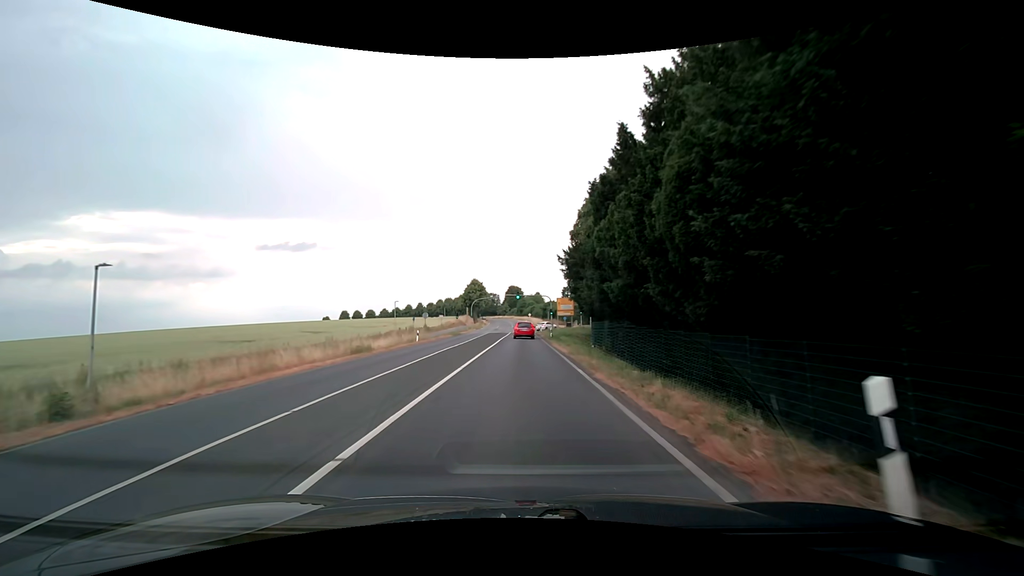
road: secondary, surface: asphalt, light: Day
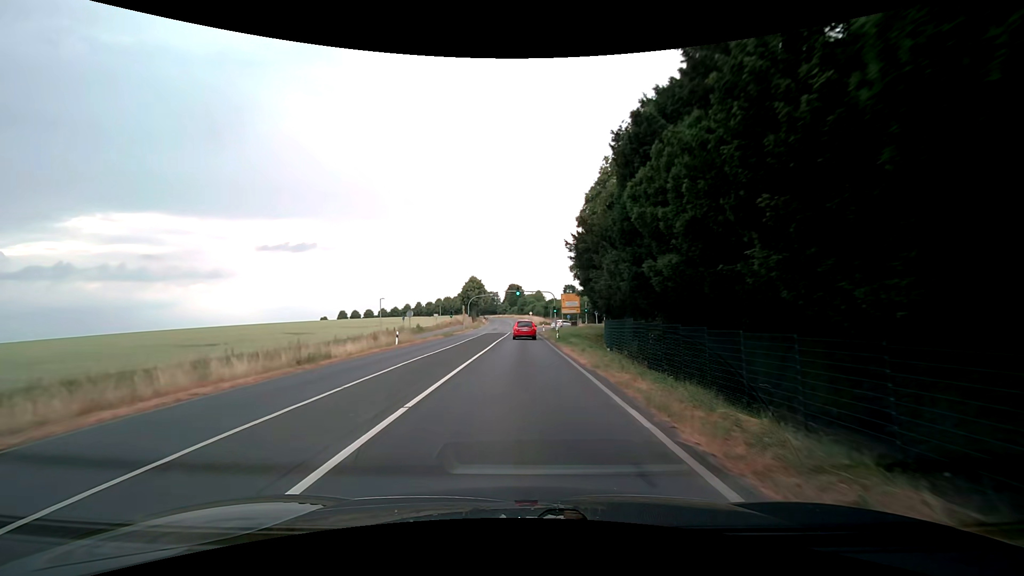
(0.0, +7.1) m; 0°
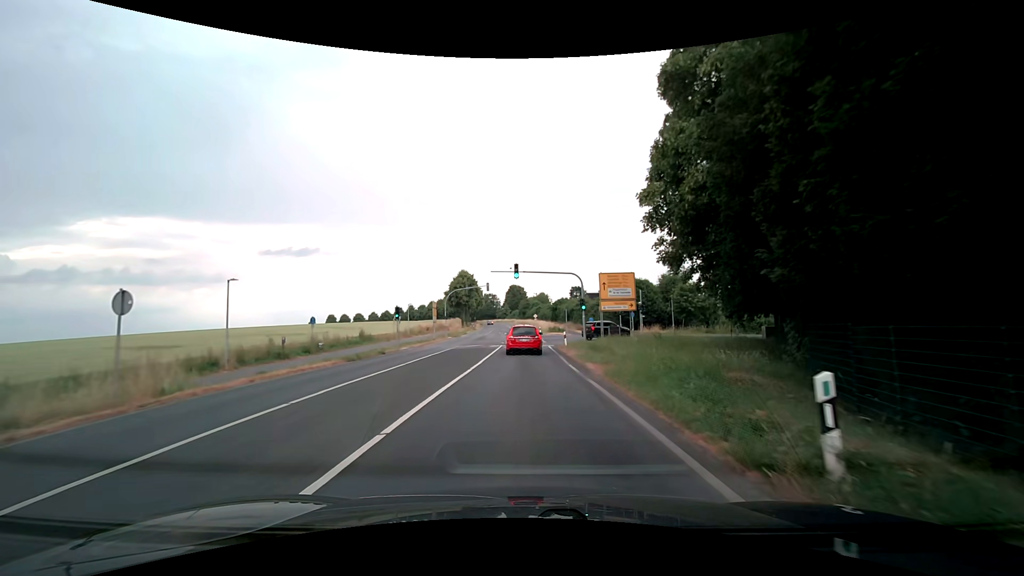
(-0.2, +31.3) m; 0°
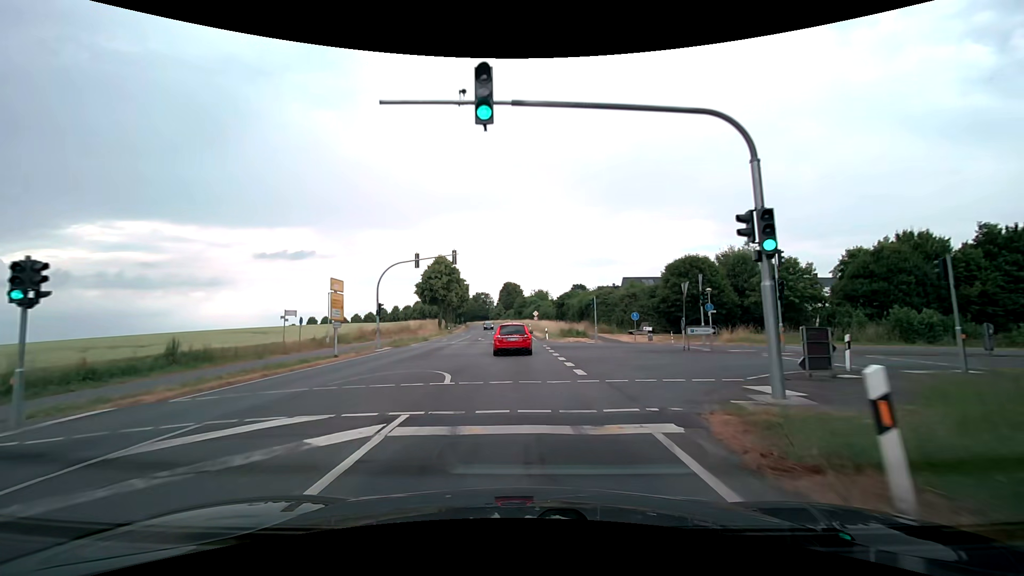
(-0.1, +30.2) m; 0°
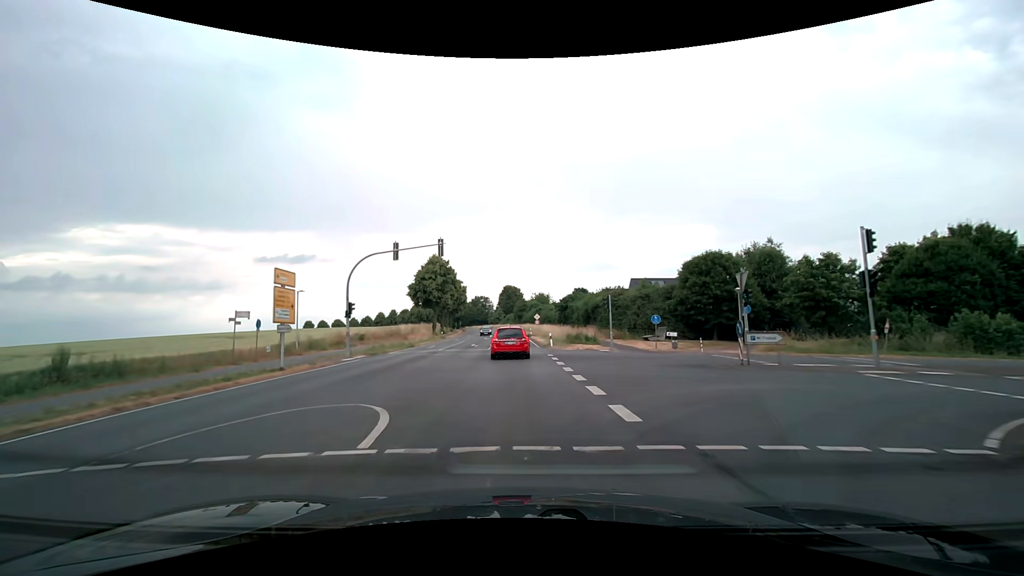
(0.0, +6.5) m; 0°
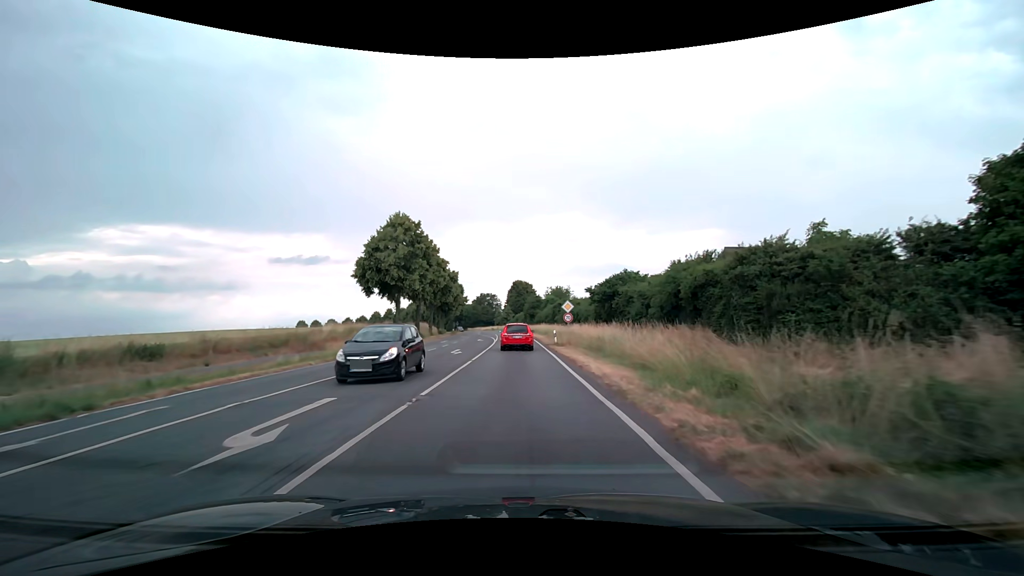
(-0.2, +34.7) m; -1°
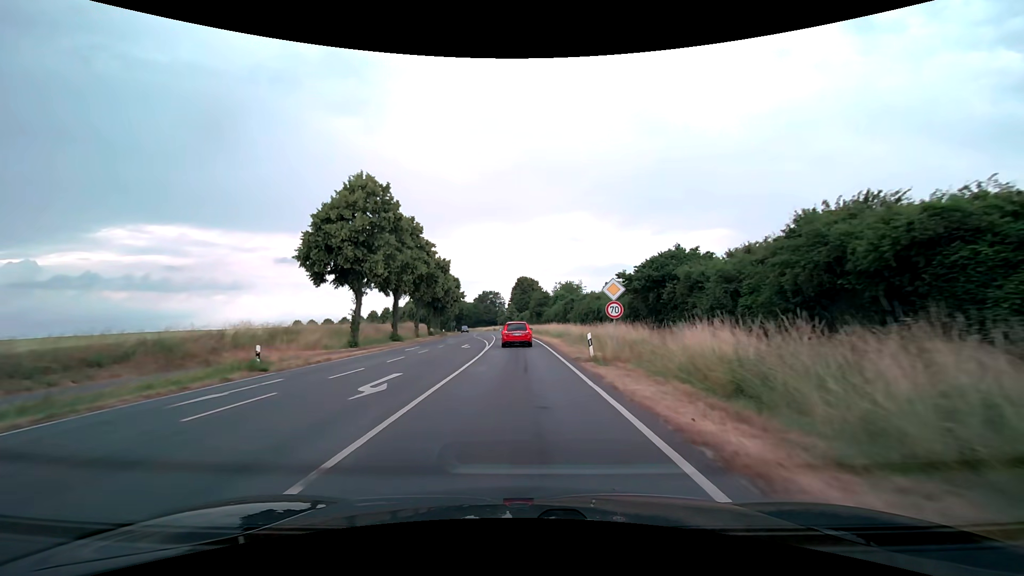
(0.0, +15.6) m; -1°
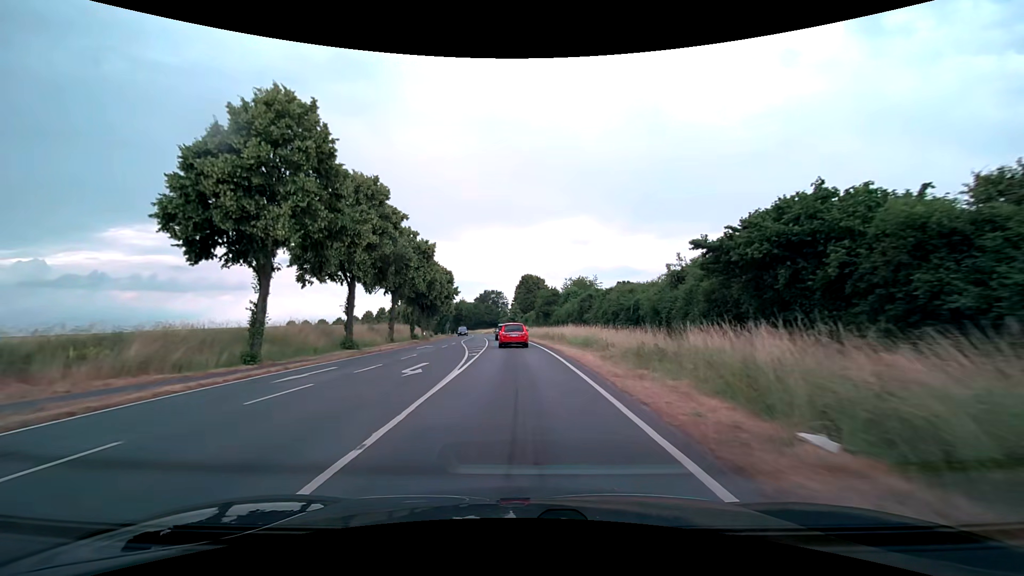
(0.0, +16.4) m; 0°
(0, +10) (0, +20) (0, +30) (-1, +40) (-2, +50) (-3, +60) (-4, +70) (-5, +80) (-6, +90) (-8, +100) m
